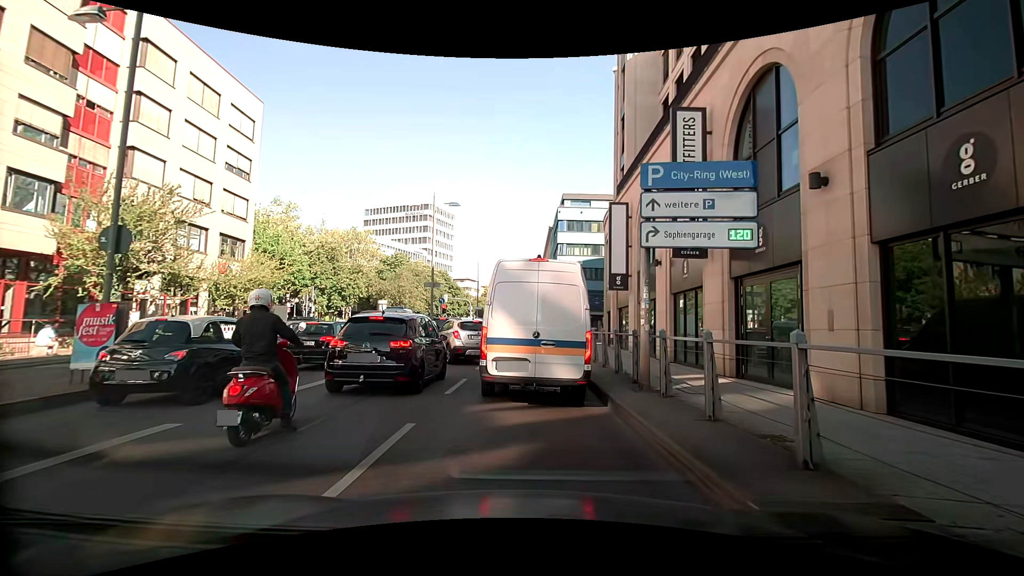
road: primary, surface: asphalt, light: Day
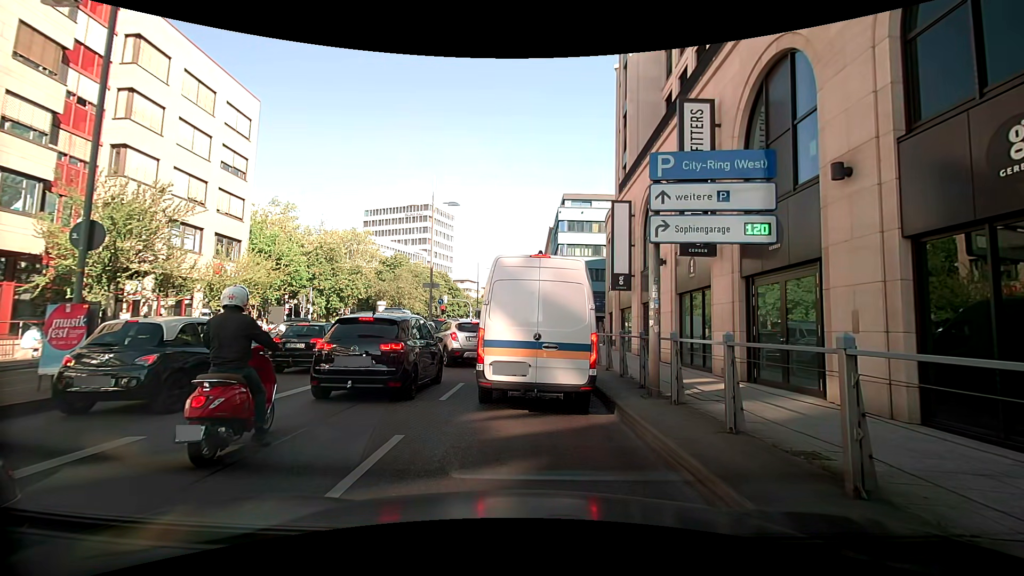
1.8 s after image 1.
(0.0, +0.6) m; 0°
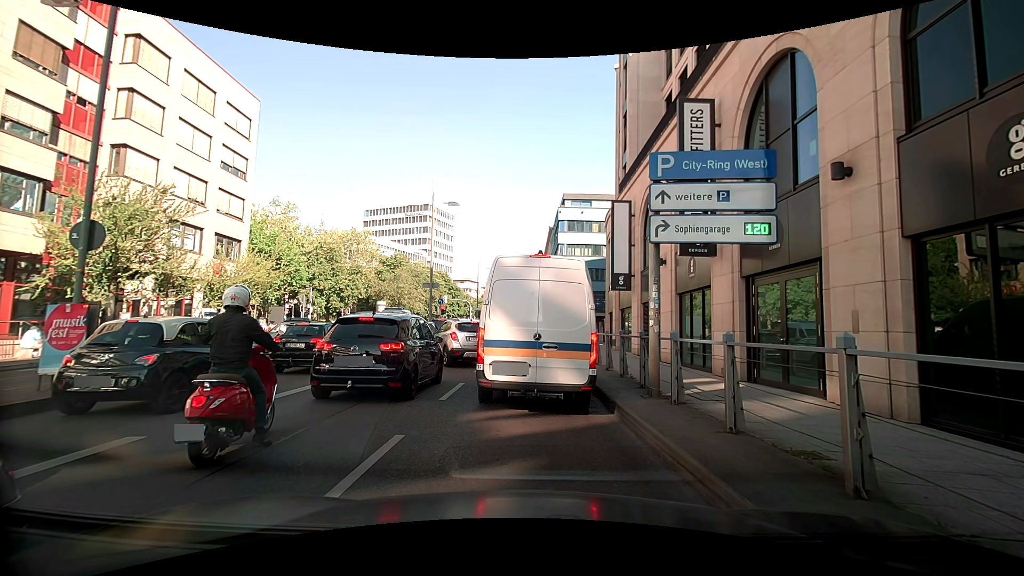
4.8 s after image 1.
(0.0, +0.1) m; 0°
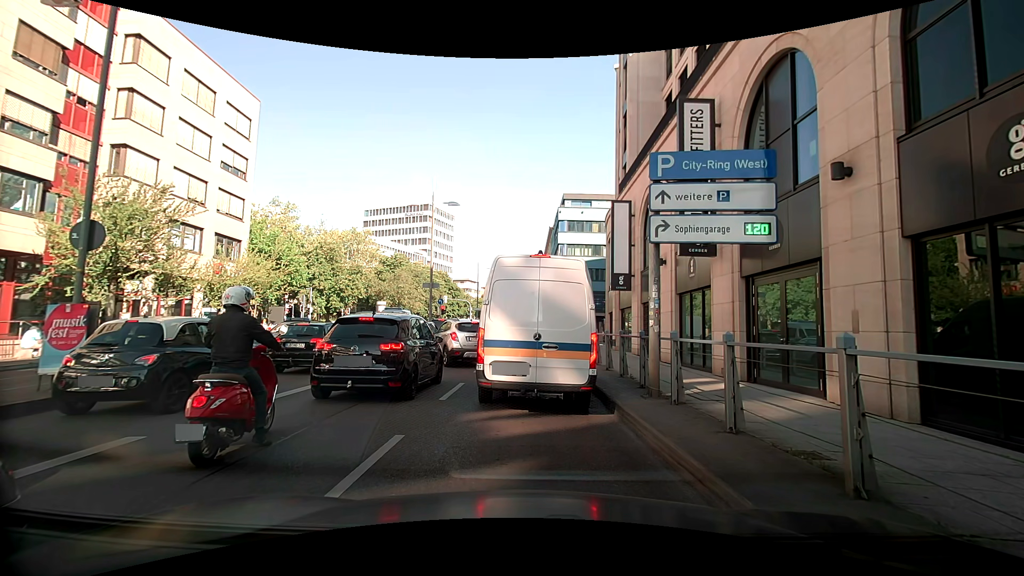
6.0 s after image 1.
(0.0, 0.0) m; 0°
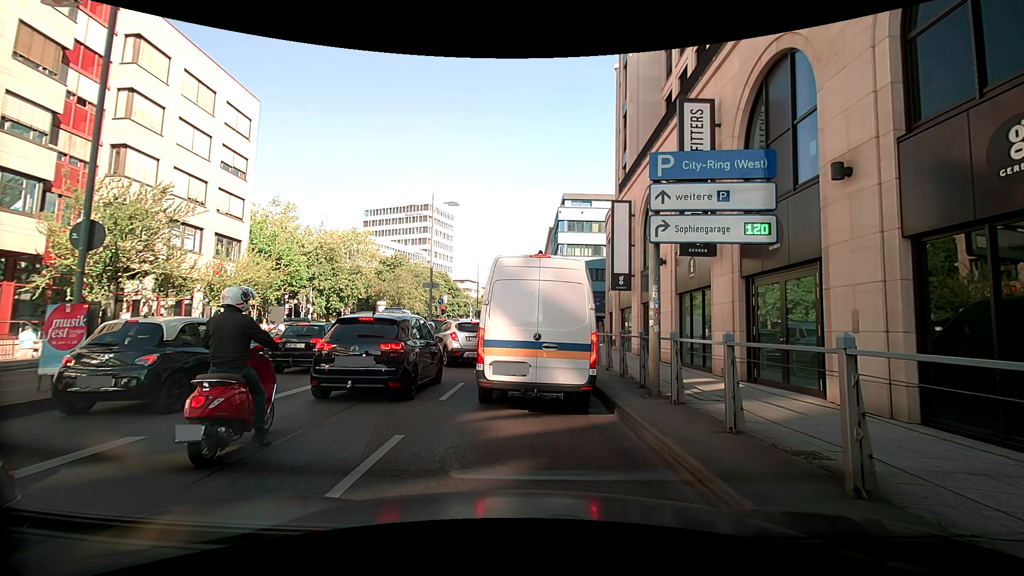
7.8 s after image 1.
(0.0, 0.0) m; 0°
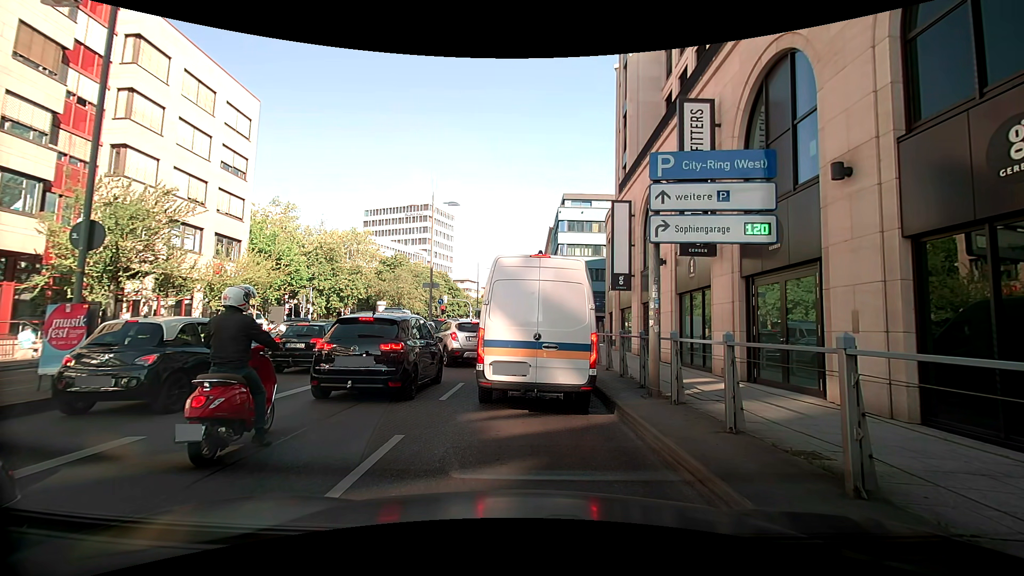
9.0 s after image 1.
(0.0, 0.0) m; 0°
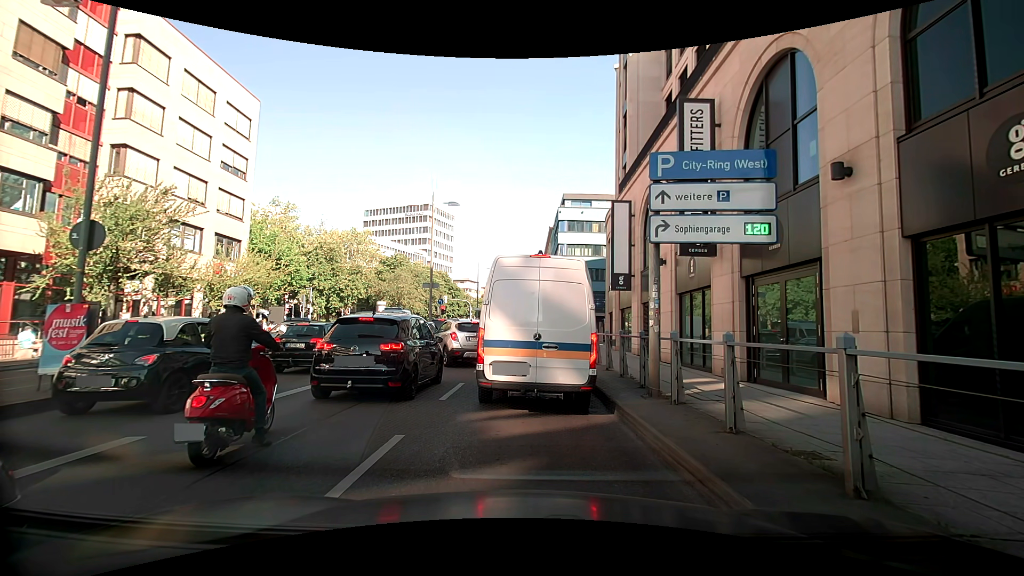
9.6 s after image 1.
(0.0, 0.0) m; 0°
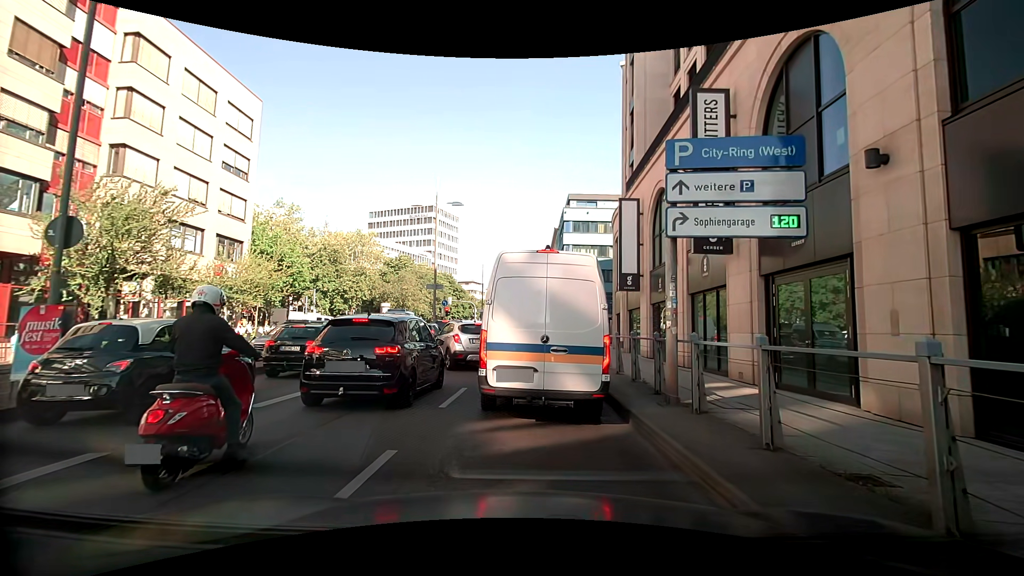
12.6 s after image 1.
(0.0, +0.7) m; 0°
